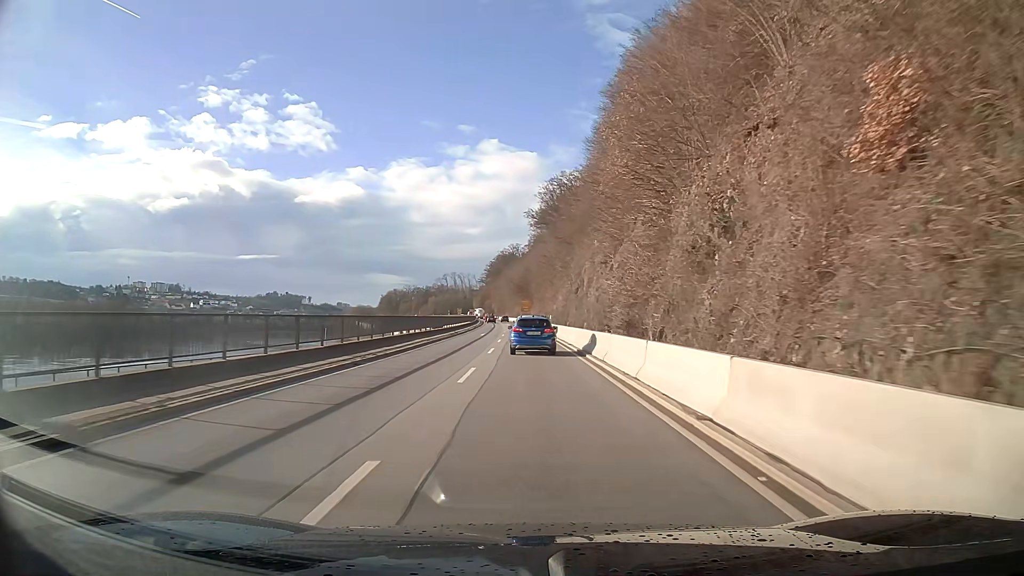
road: primary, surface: asphalt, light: Day
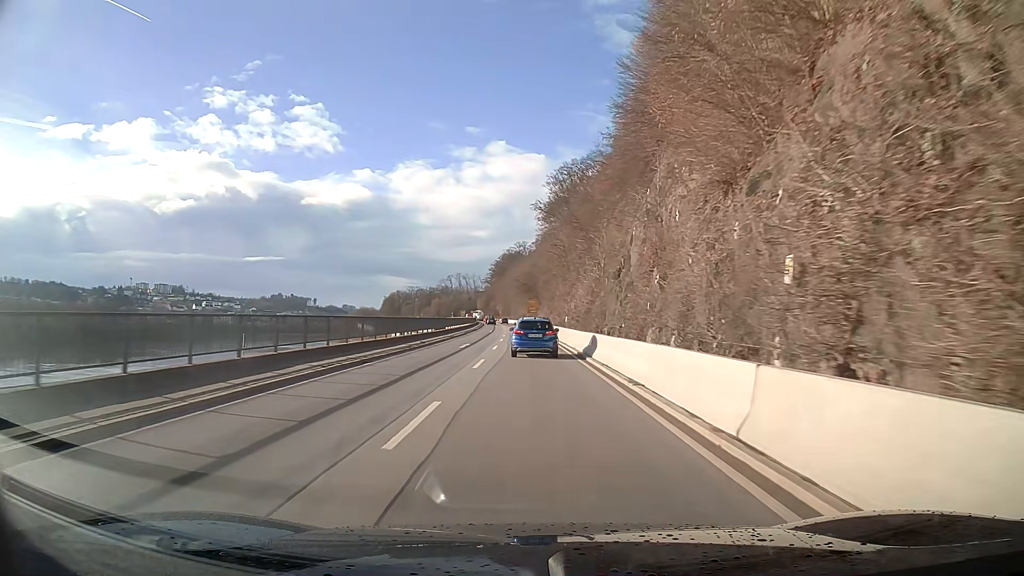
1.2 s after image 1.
(-0.1, +19.3) m; -1°
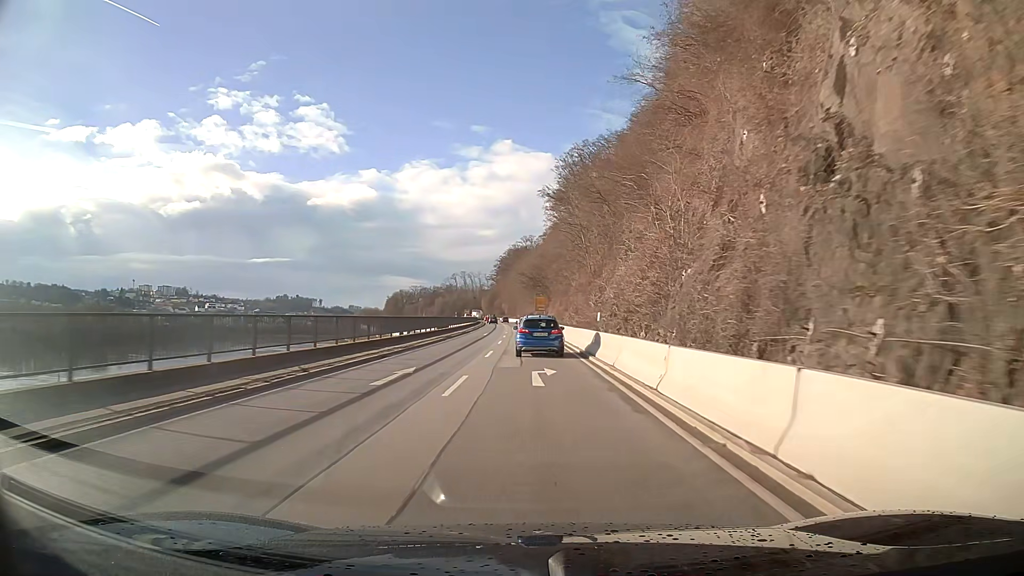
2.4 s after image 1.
(+0.1, +19.3) m; 0°
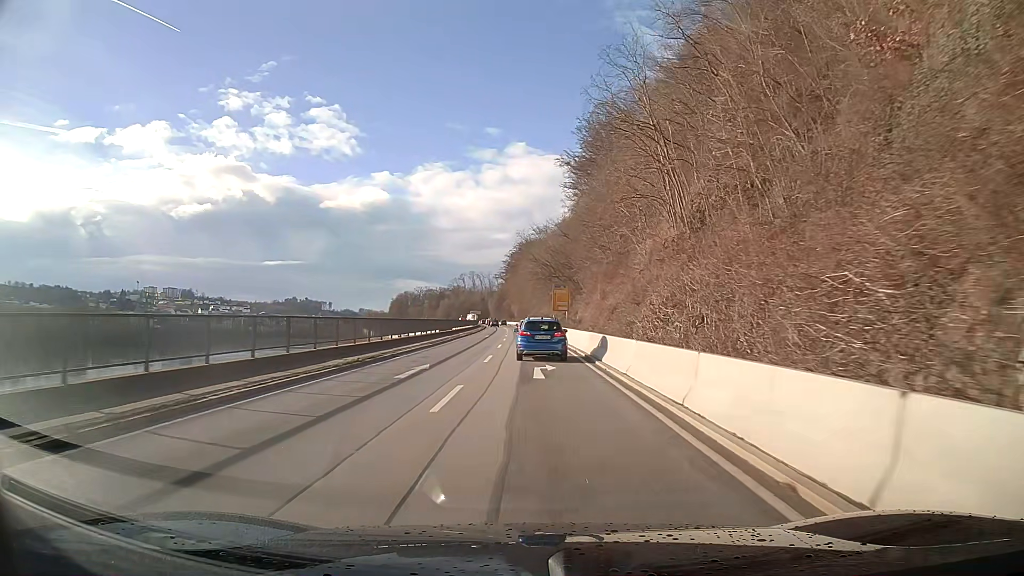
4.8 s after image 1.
(-0.7, +38.1) m; -2°
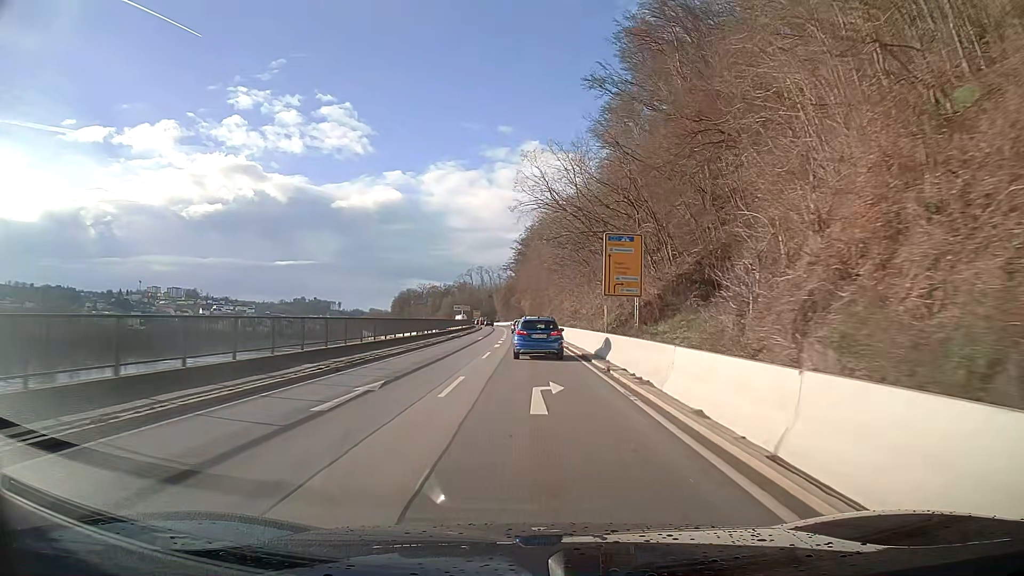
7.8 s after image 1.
(-0.5, +46.3) m; -1°
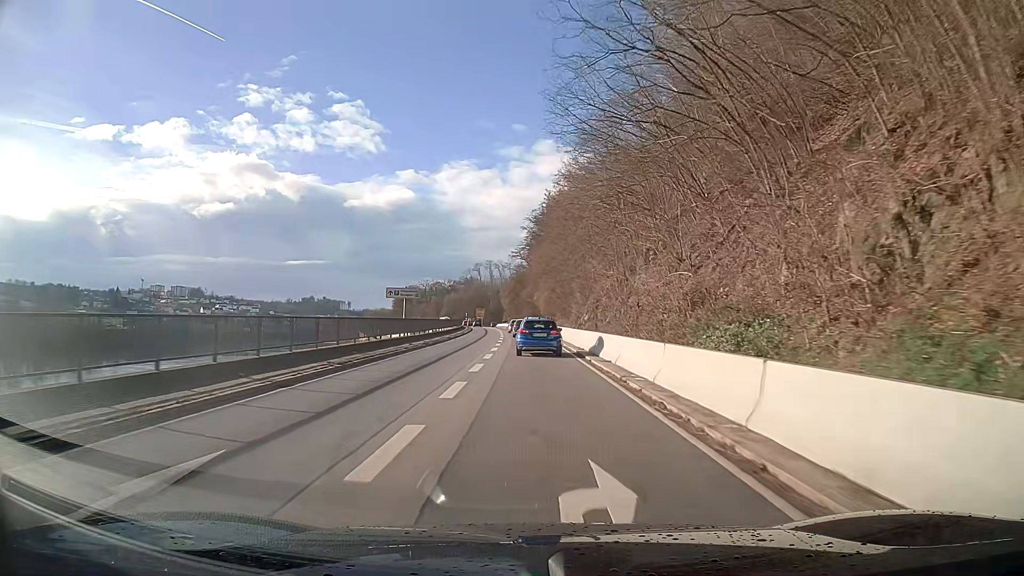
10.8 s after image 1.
(-0.5, +46.7) m; -1°
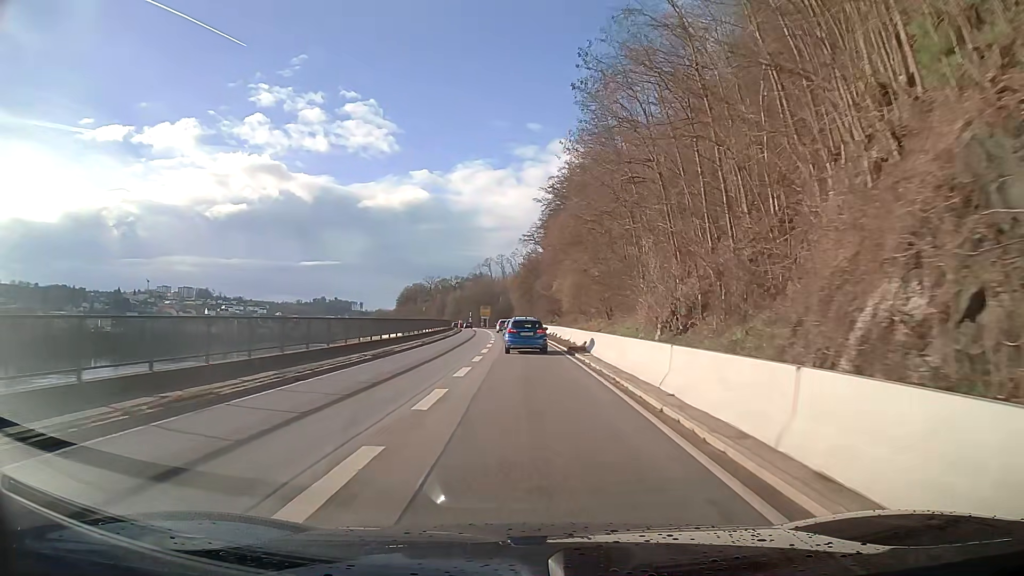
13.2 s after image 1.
(-0.4, +37.7) m; -2°
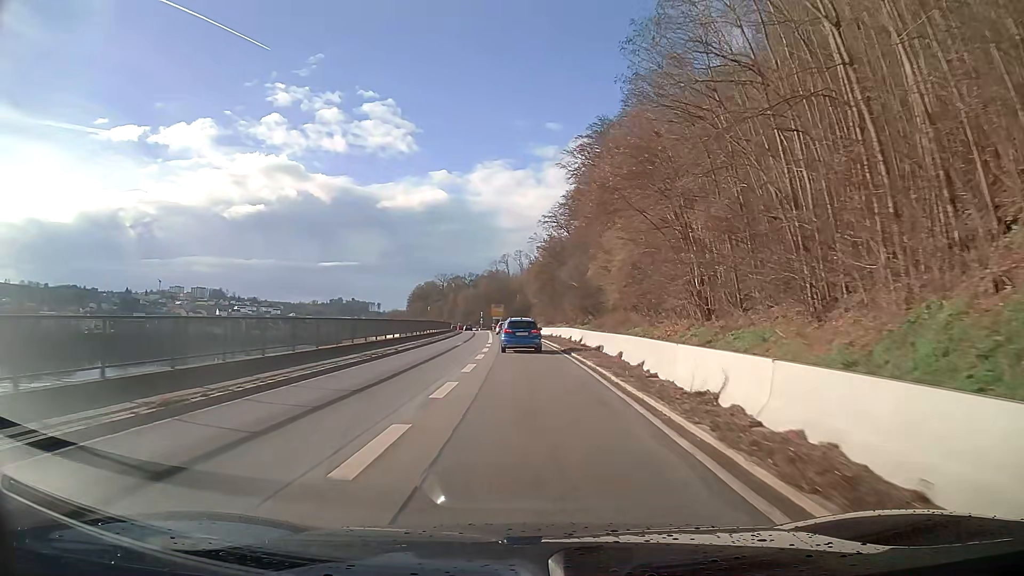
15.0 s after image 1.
(-0.4, +28.5) m; -2°
